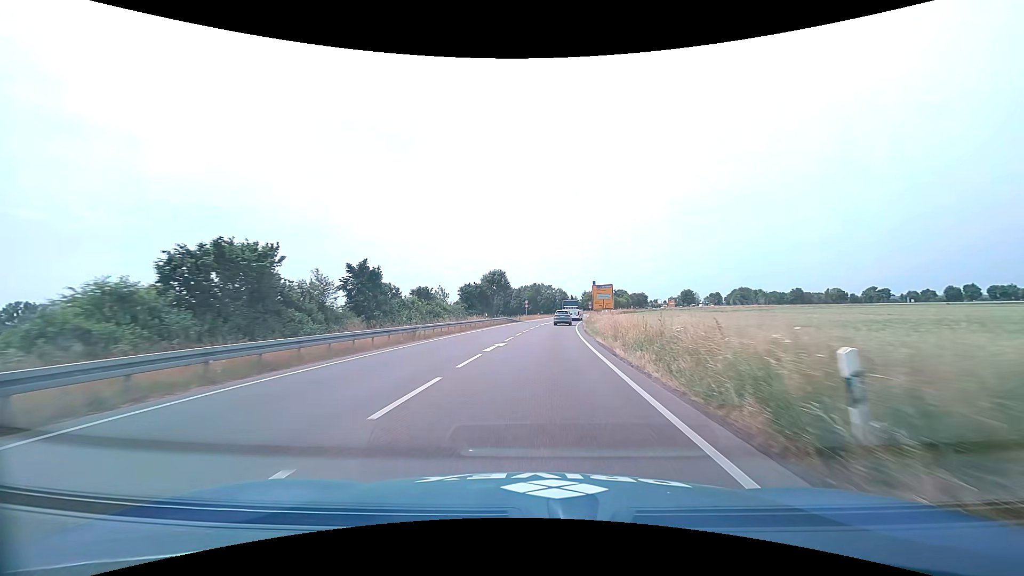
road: primary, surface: asphalt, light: Day
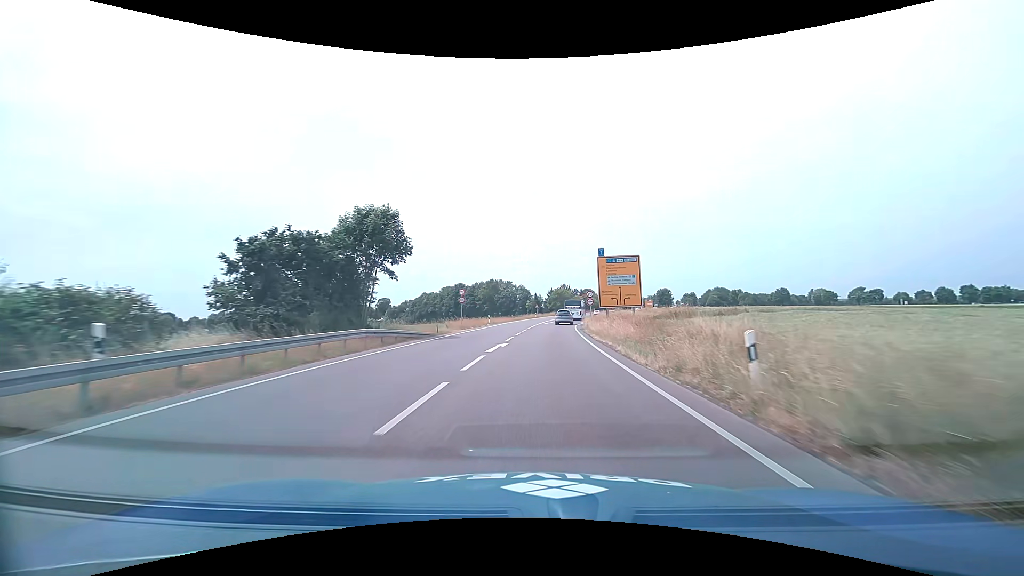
(+1.3, +42.8) m; +4°
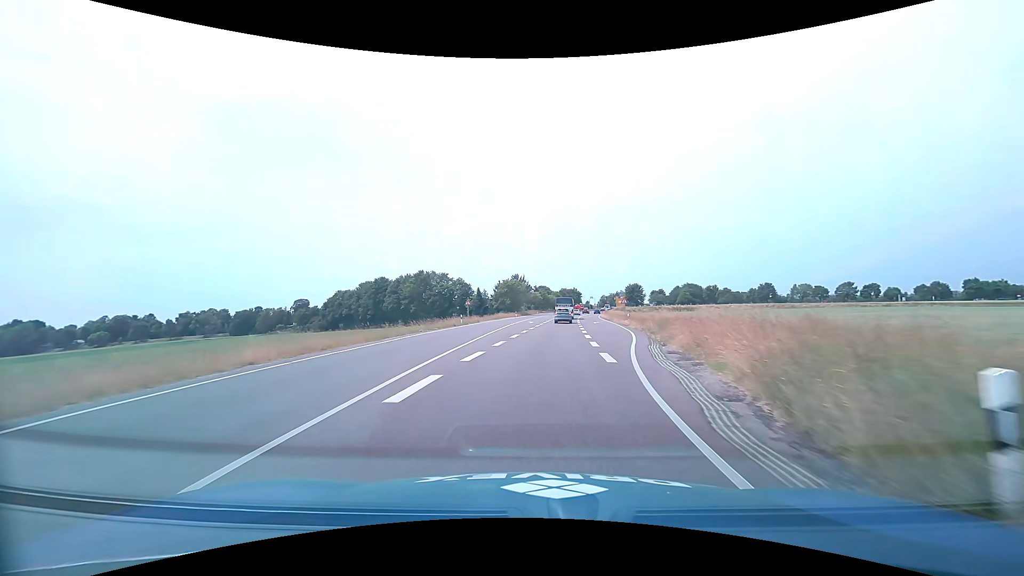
(+2.8, +50.8) m; +6°
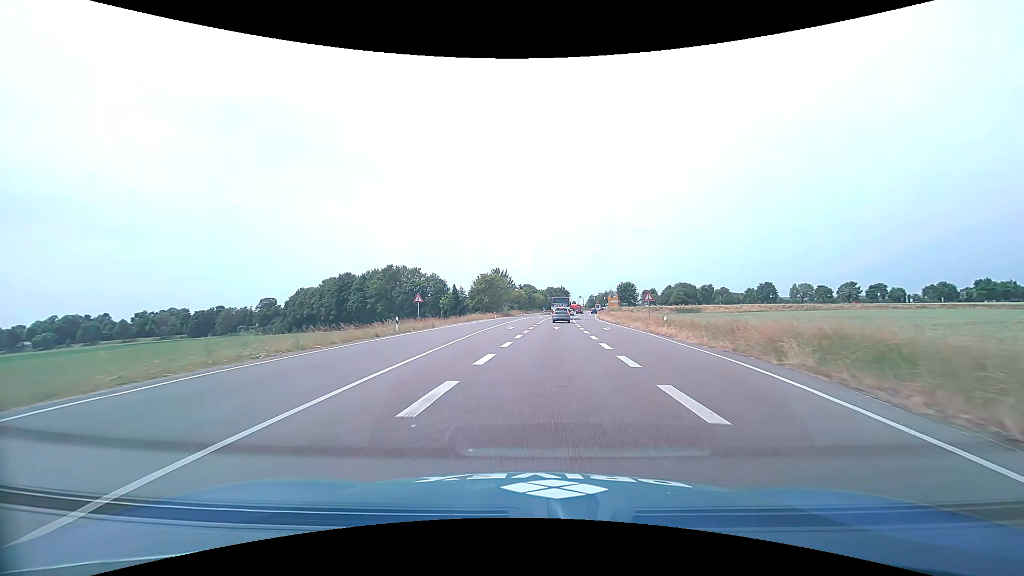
(+0.3, +18.9) m; +2°
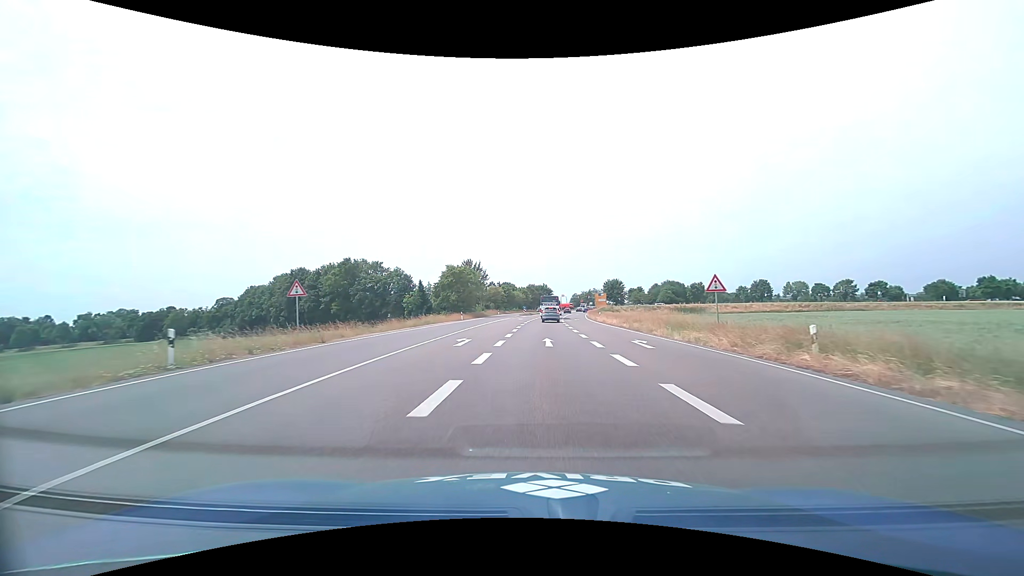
(+0.3, +18.0) m; +2°
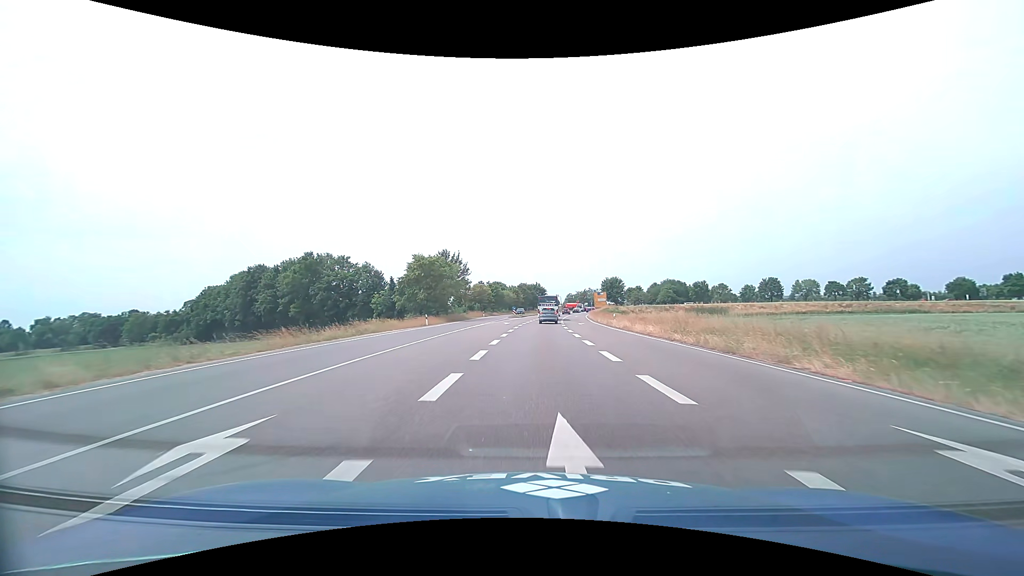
(+0.2, +16.8) m; +1°
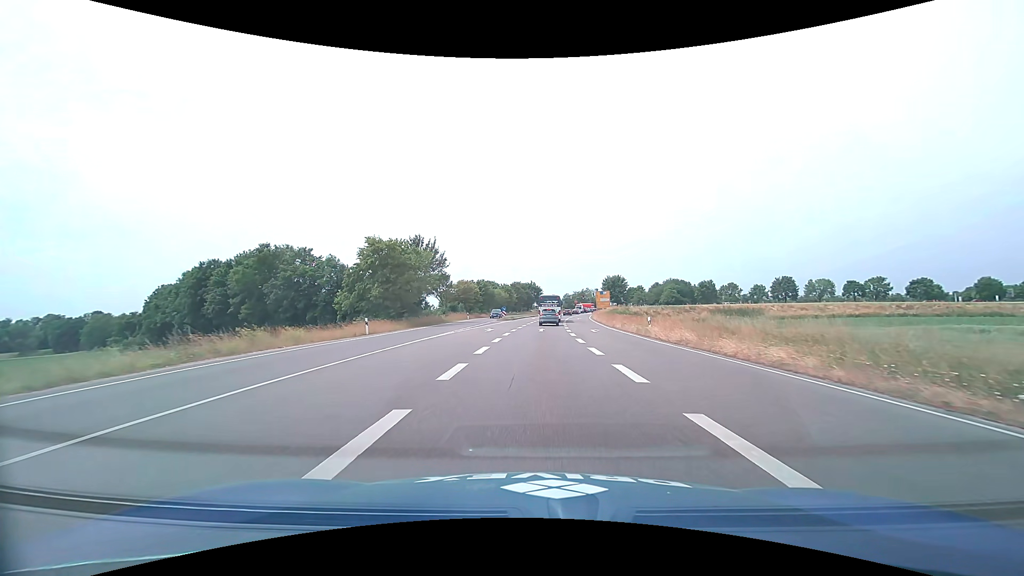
(+0.1, +15.5) m; +1°
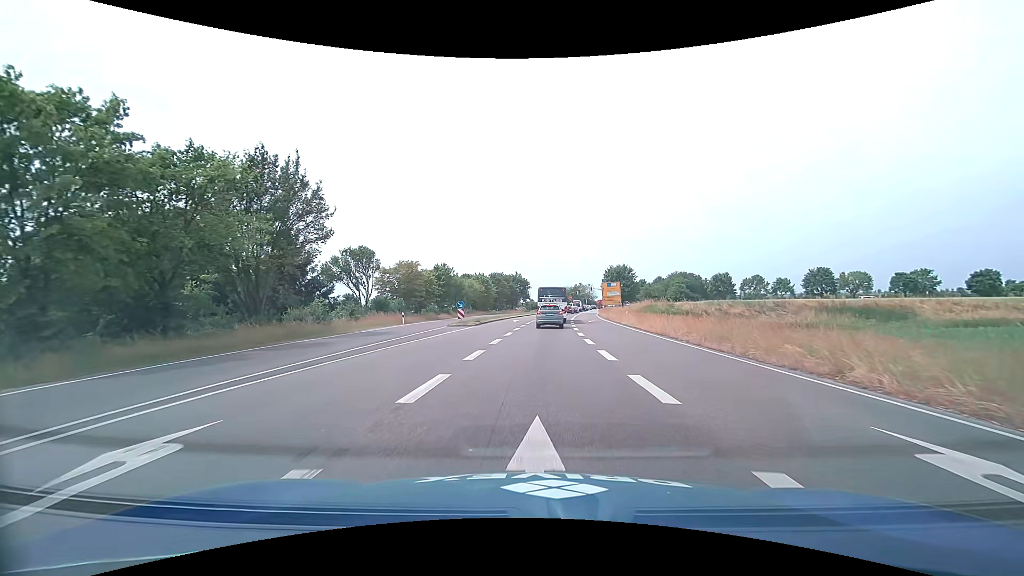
(+0.4, +32.1) m; +2°
(0, +10) (0, +20) (0, +30) (+1, +40) (+1, +50) (+2, +60) (+3, +70) (+4, +80) (+5, +90) (+7, +100) m
